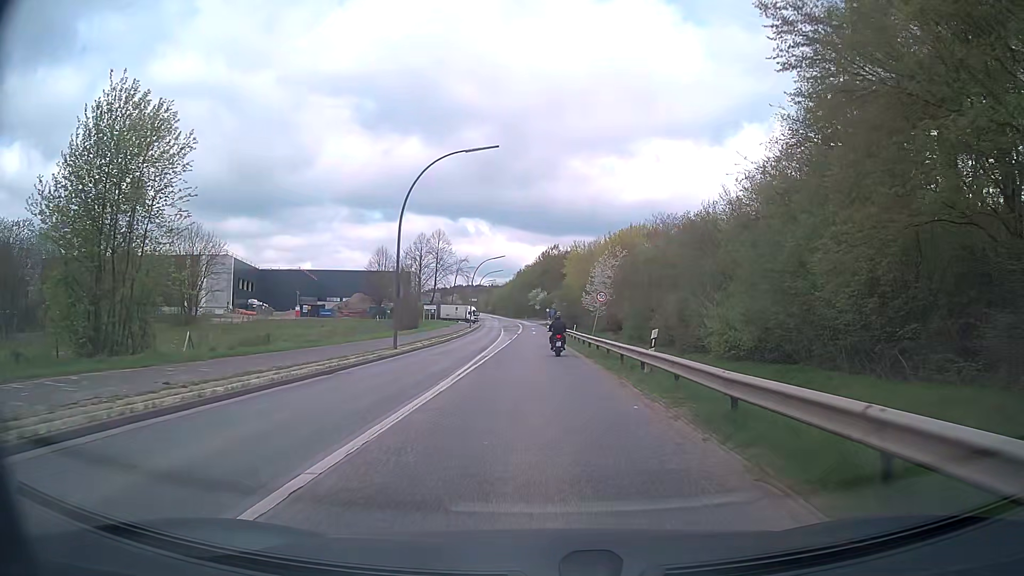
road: secondary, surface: asphalt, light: Day
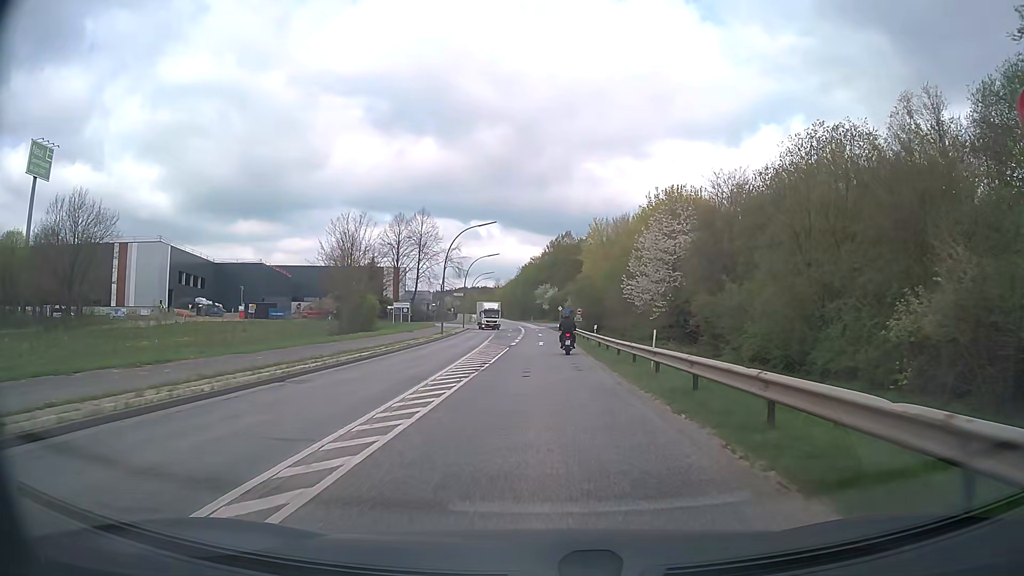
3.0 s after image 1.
(-0.4, +32.9) m; -1°
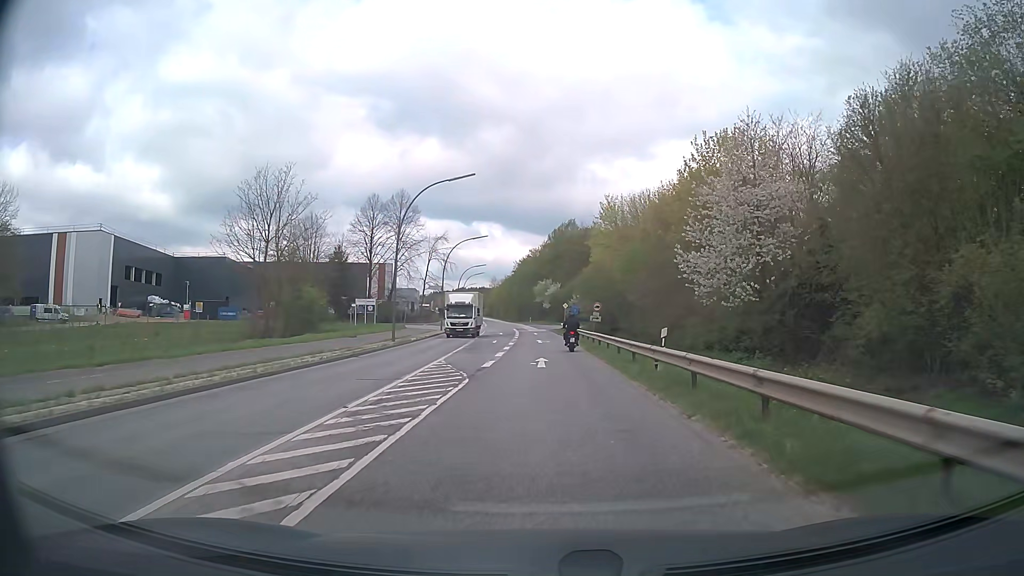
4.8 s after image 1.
(0.0, +19.7) m; 0°
